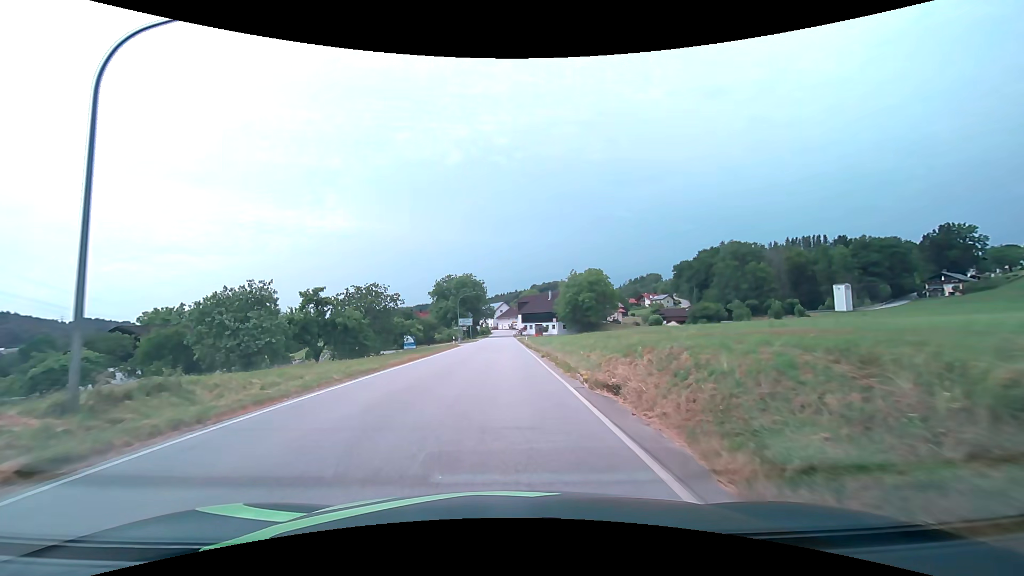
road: secondary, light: Day
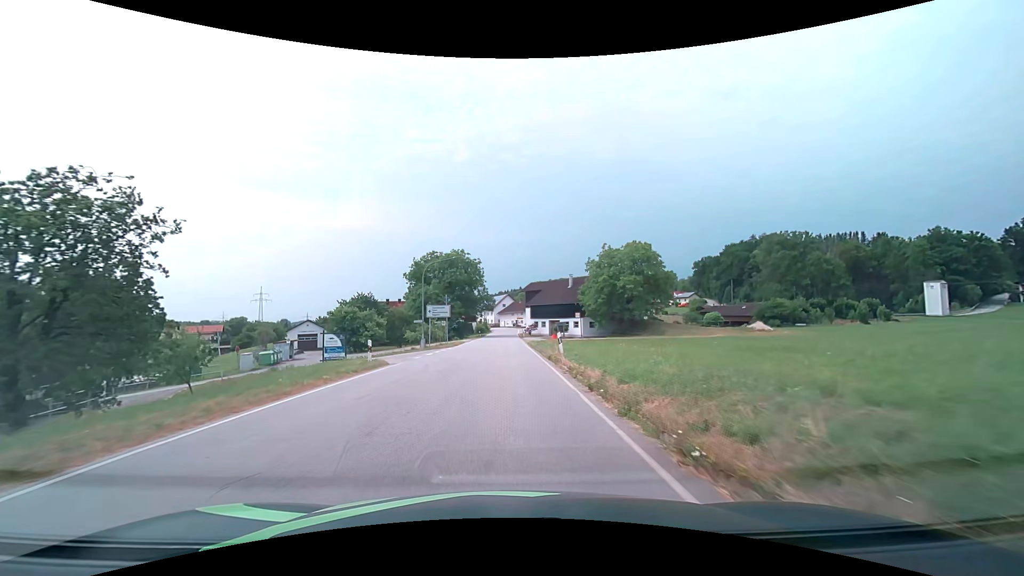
(0.0, +32.3) m; 0°
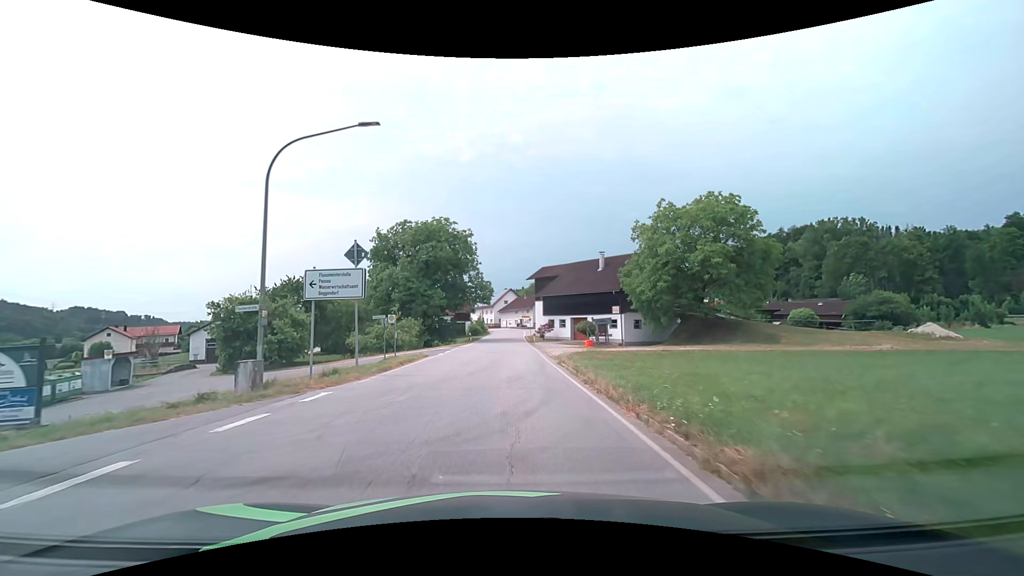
(-0.2, +26.1) m; -1°
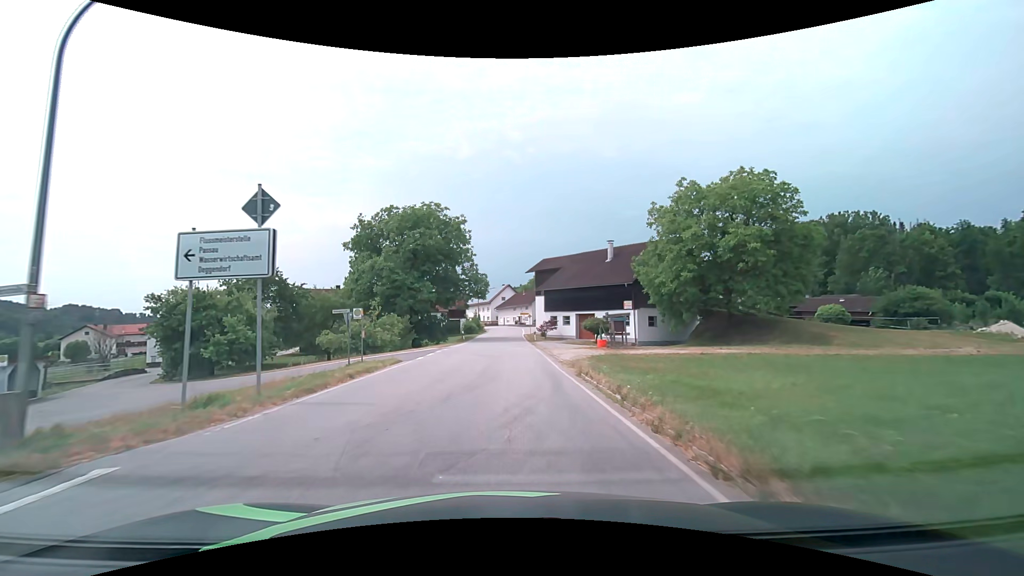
(0.0, +6.2) m; 0°
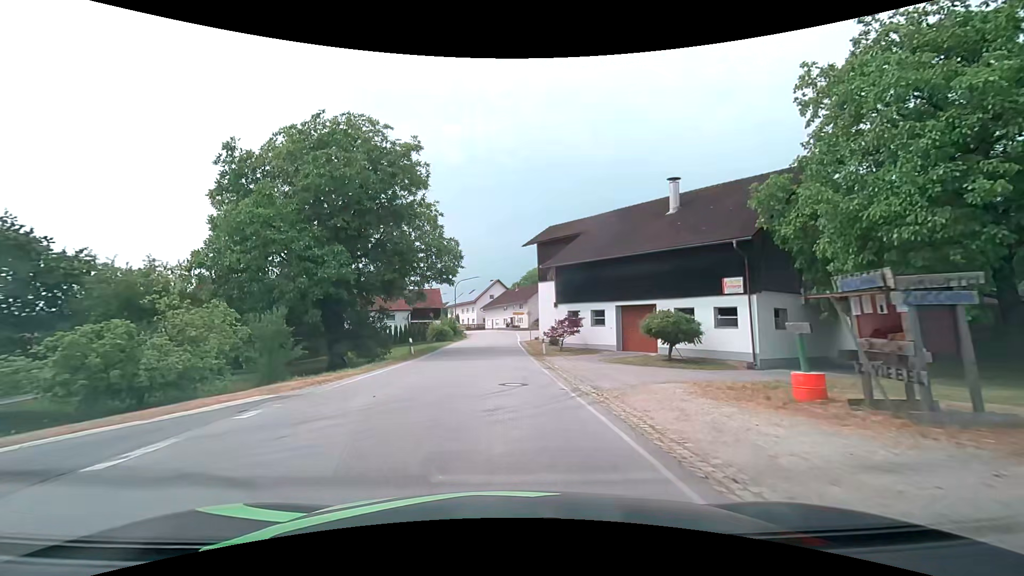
(+0.2, +23.3) m; +1°
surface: asphalt
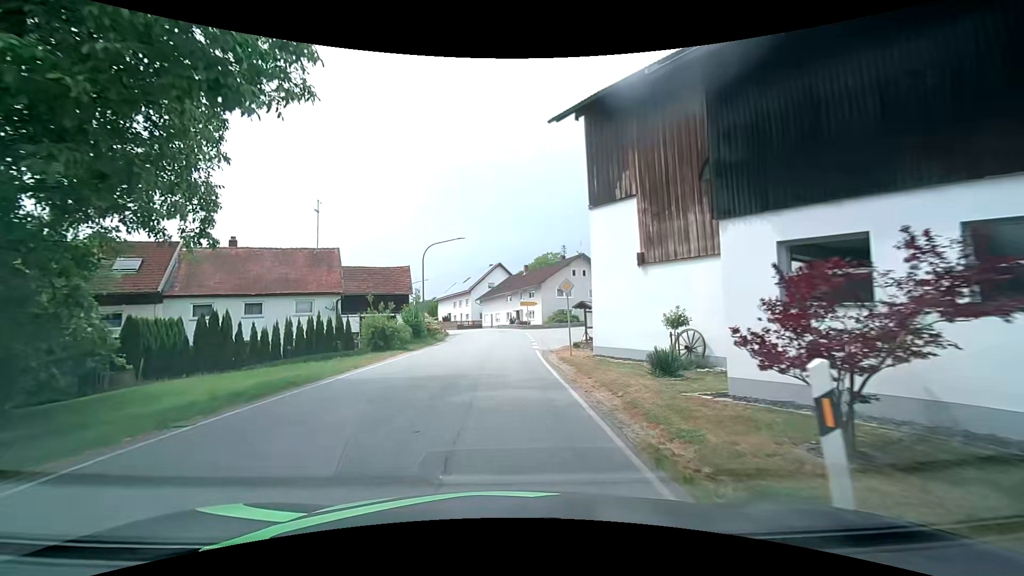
(0.0, +24.9) m; 0°
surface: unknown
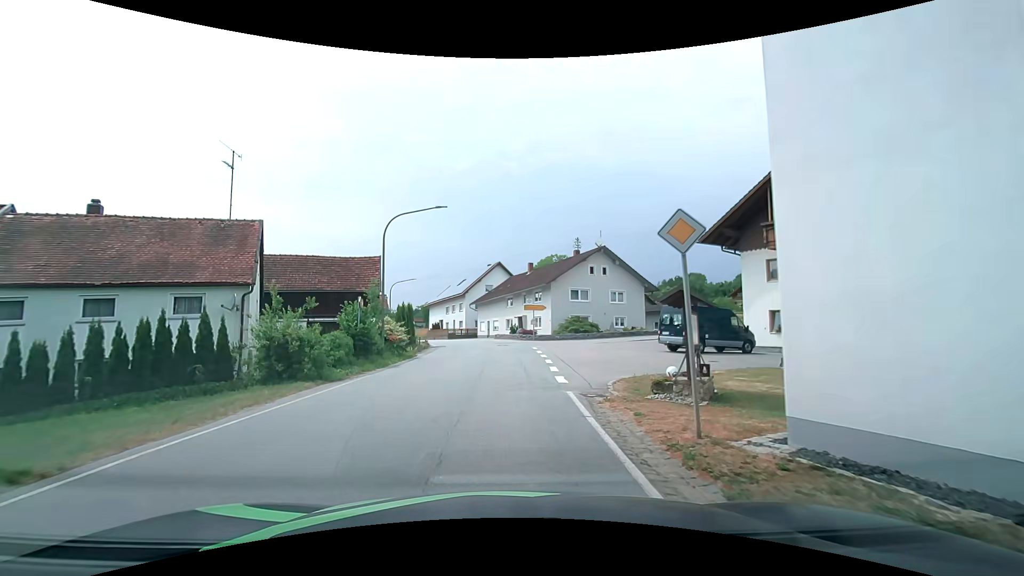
(0.0, +11.4) m; +2°
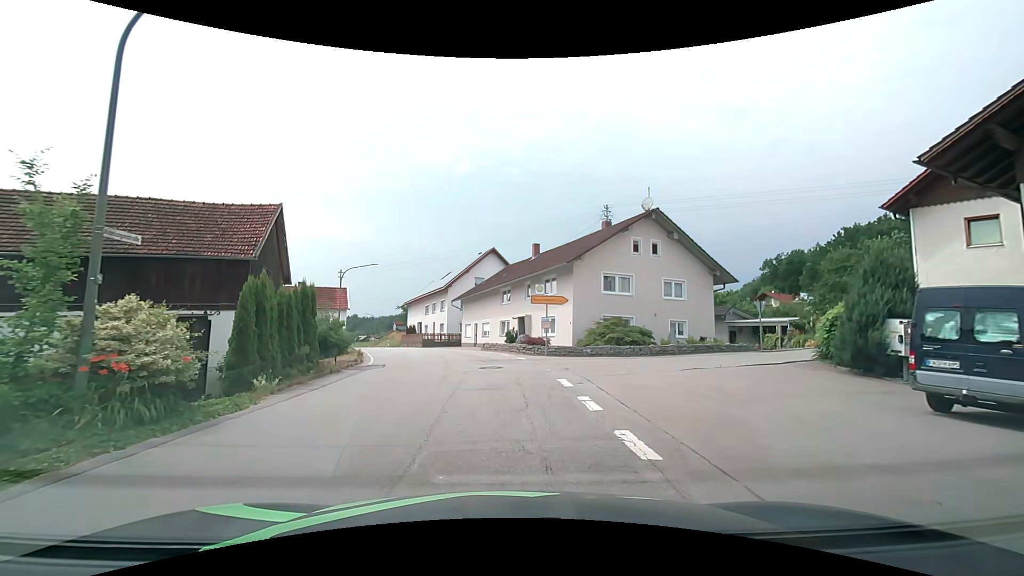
(-0.4, +16.4) m; -1°
(0, +10) (+3, +19) (+12, +24) (+21, +28) (+30, +33) (+39, +38) (+47, +43) (+56, +48) (+65, +53) (+73, +58) m
